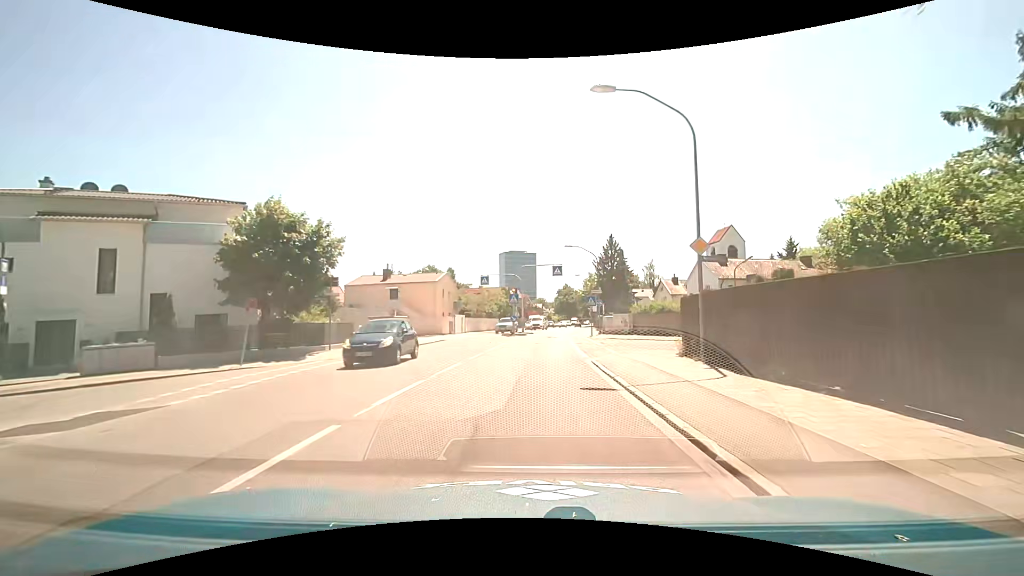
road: secondary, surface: asphalt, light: Day
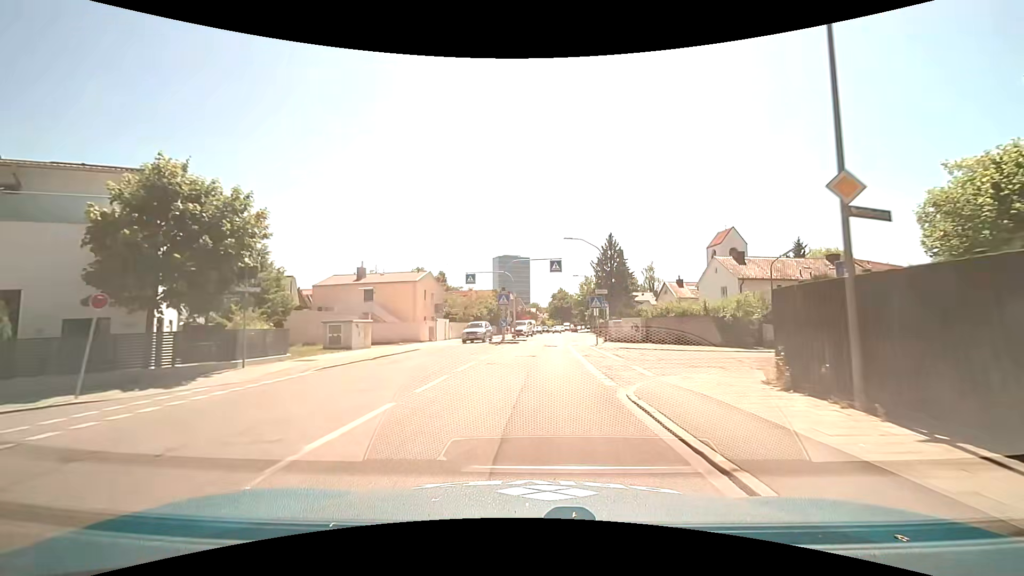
(+0.2, +6.9) m; +2°
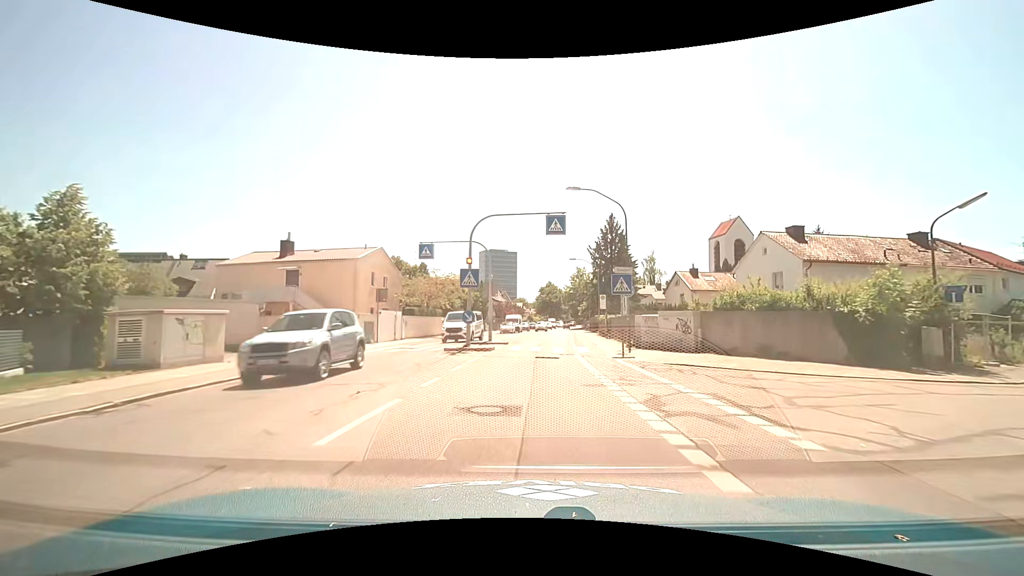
(+0.1, +13.6) m; +1°
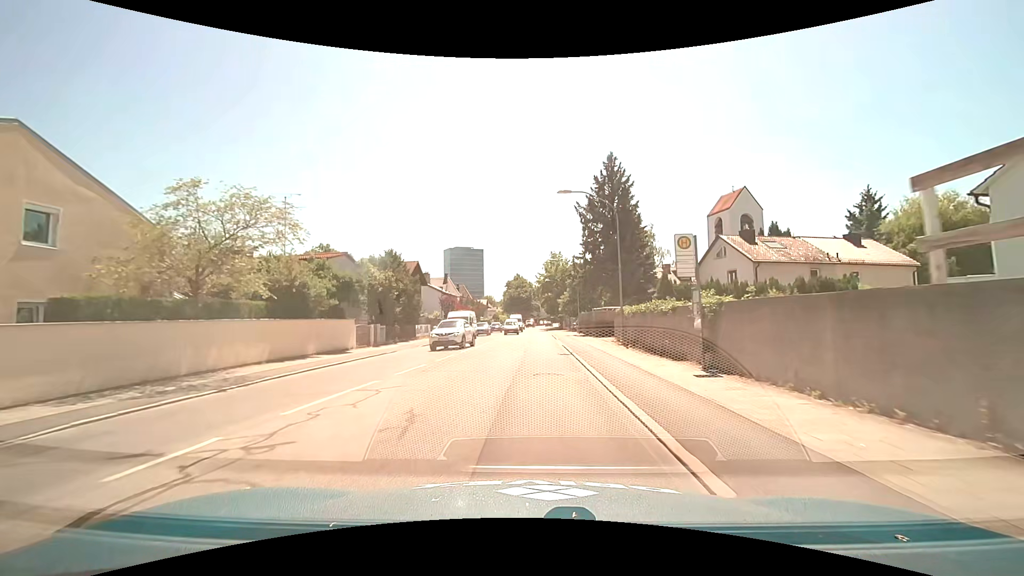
(+1.1, +26.9) m; +4°
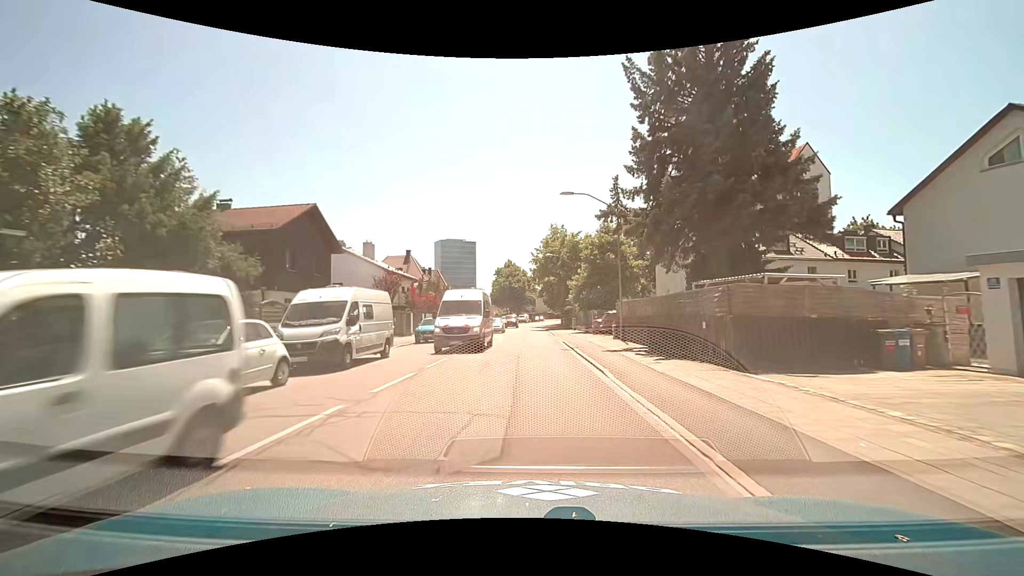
(-0.1, +26.8) m; 0°
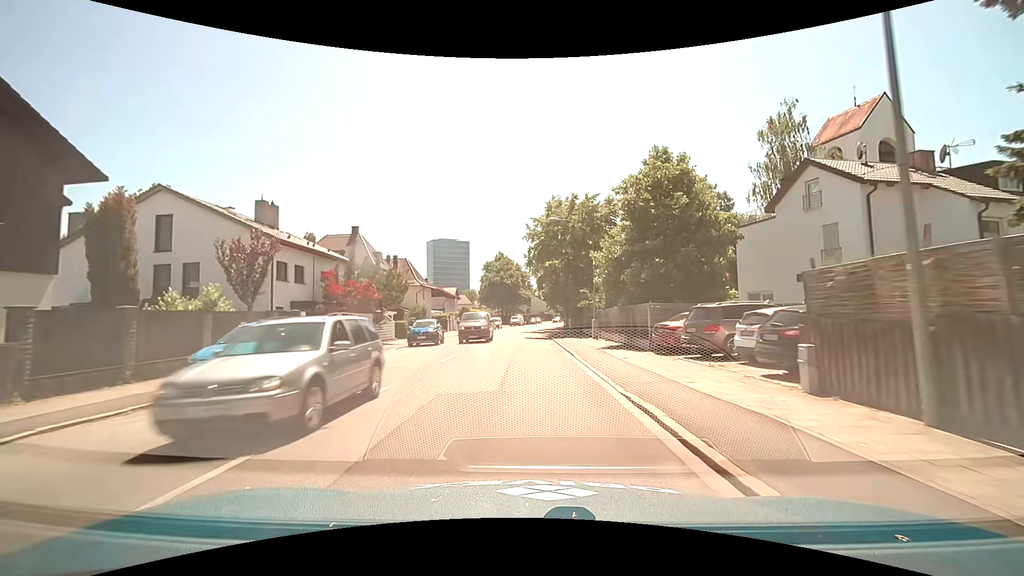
(+0.1, +20.1) m; 0°
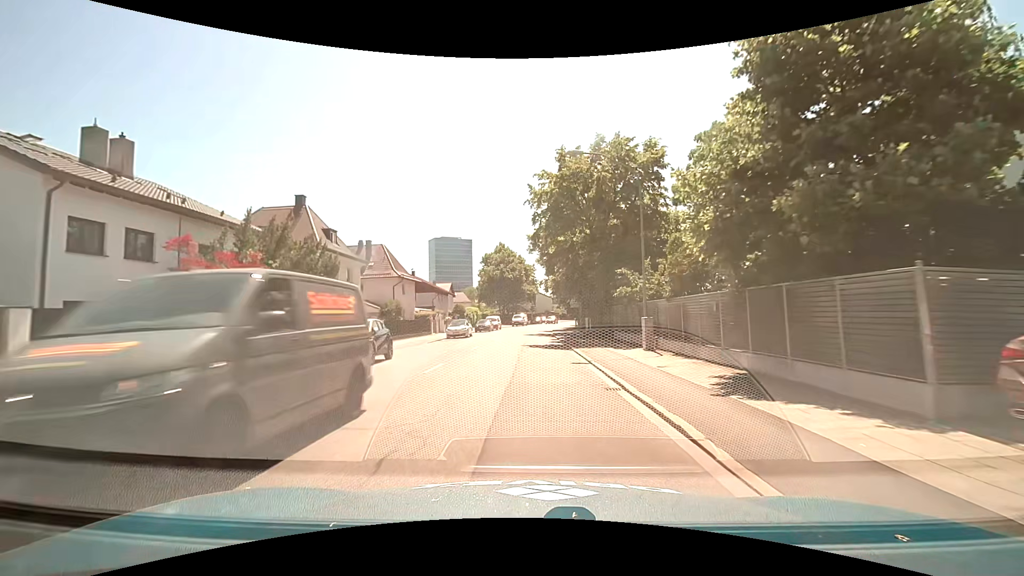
(+0.1, +13.4) m; 0°
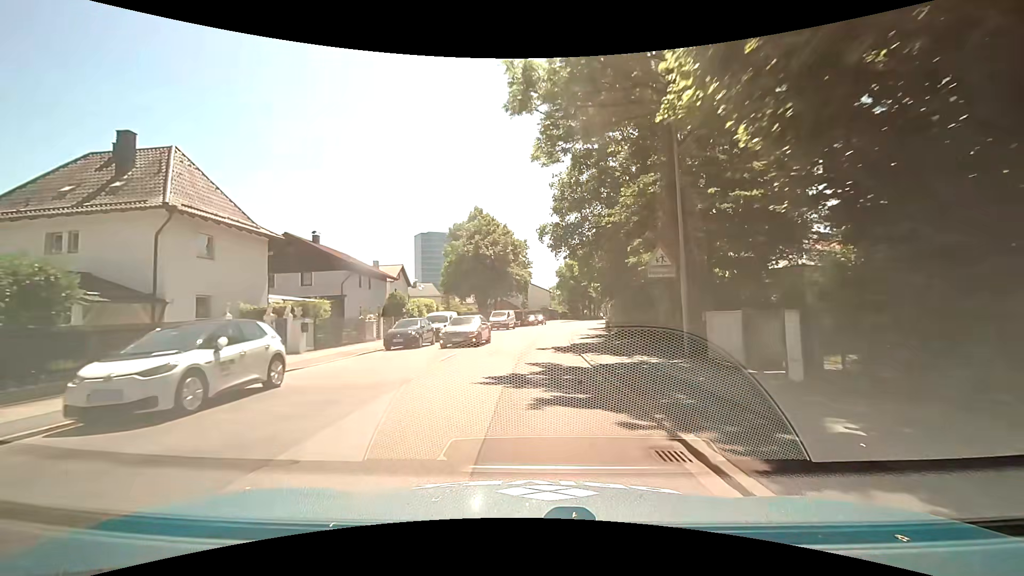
(+0.1, +33.4) m; +1°
(0, +10) (0, +20) (0, +30) (+1, +40) (+2, +50) (+4, +60) (+6, +69) (+9, +79) (+12, +89) (+15, +98) m
